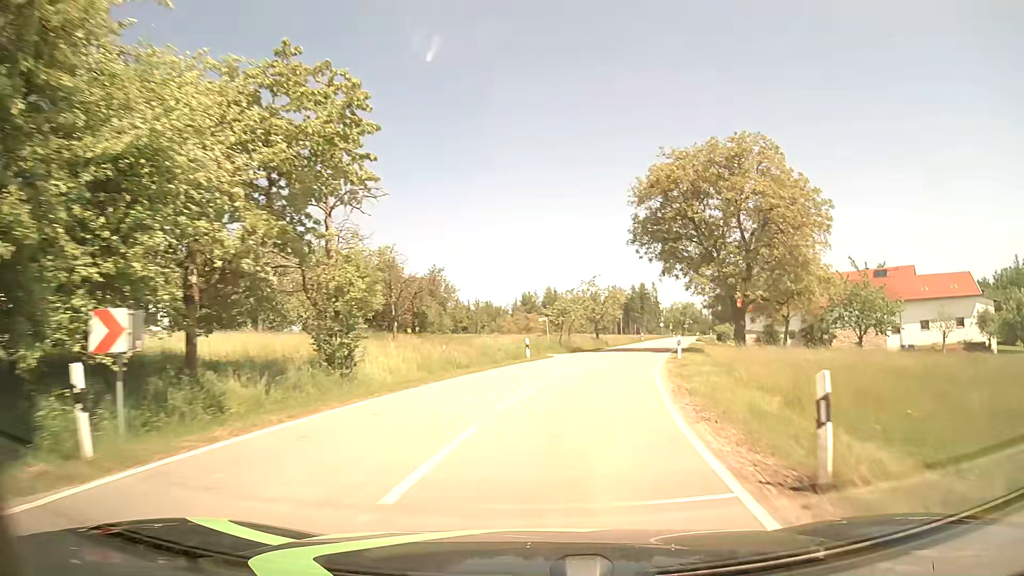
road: tertiary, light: Day
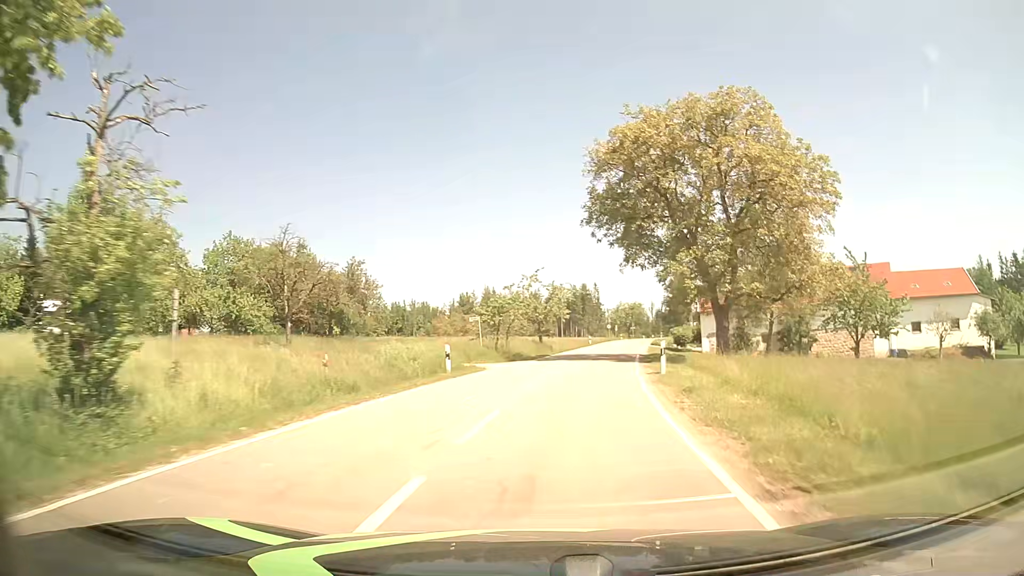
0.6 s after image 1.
(+0.4, +9.0) m; +5°
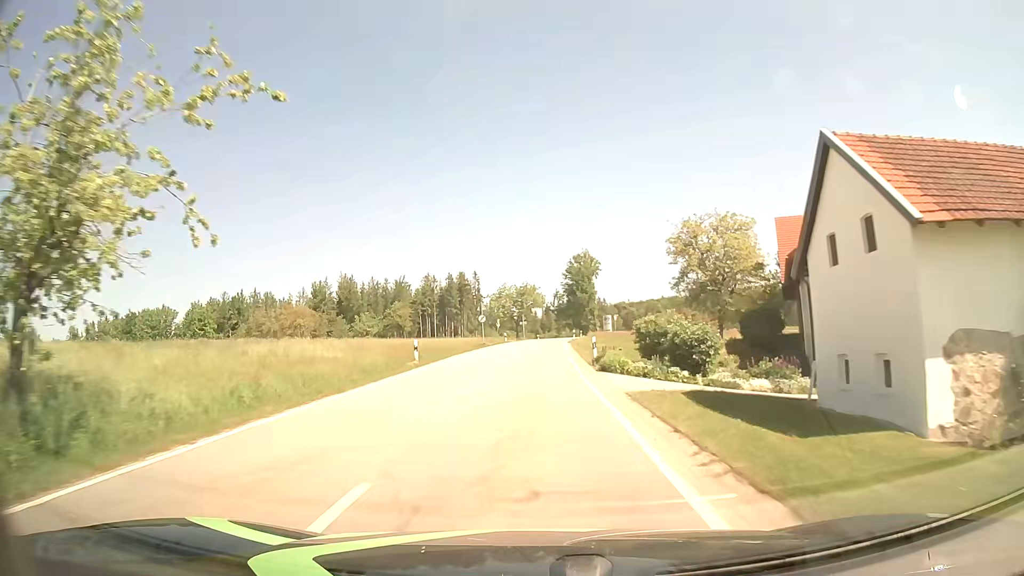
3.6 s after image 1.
(+6.3, +47.8) m; +10°
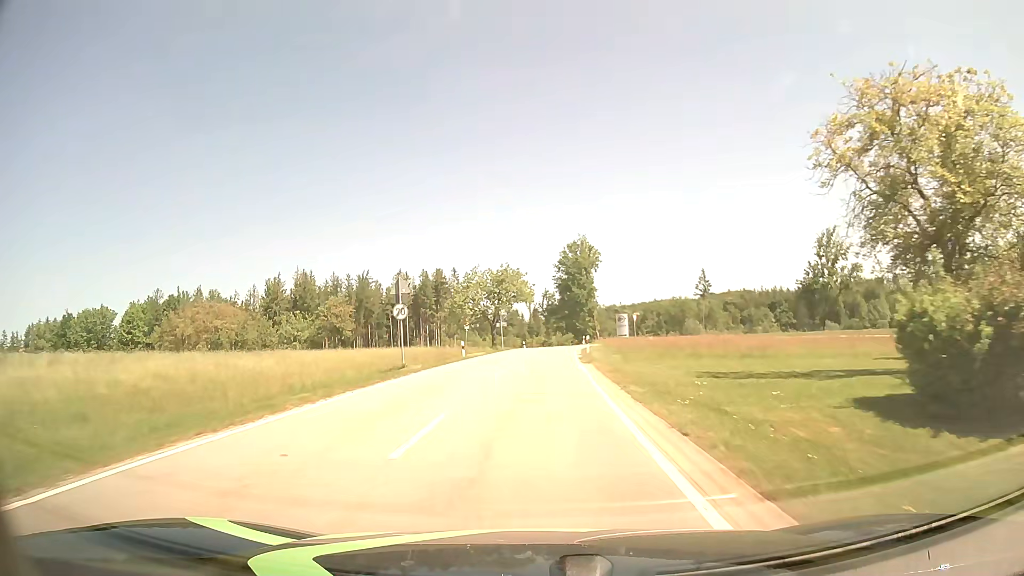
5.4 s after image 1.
(+0.2, +30.7) m; +1°
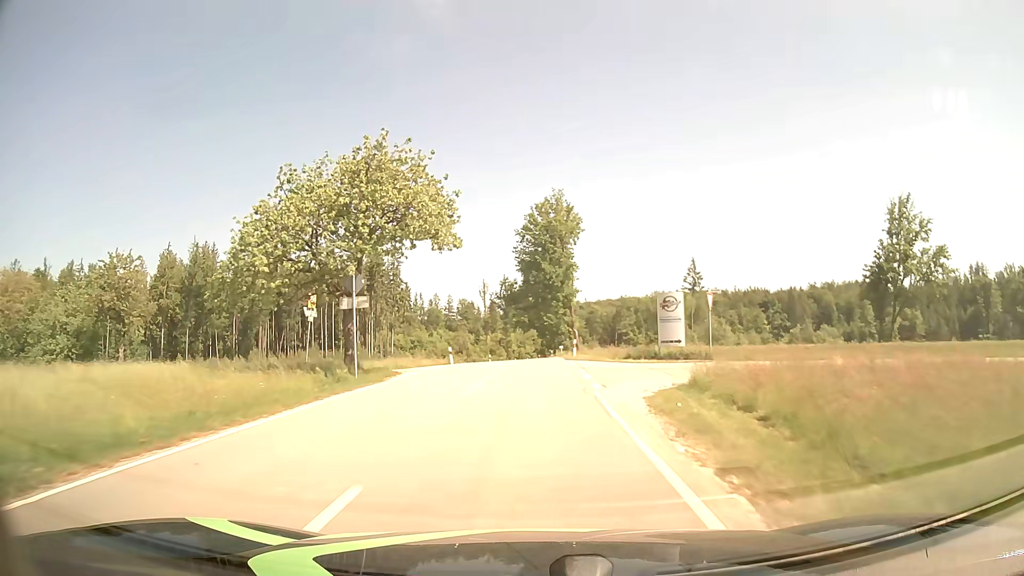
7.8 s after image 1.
(+1.1, +41.7) m; +3°
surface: asphalt
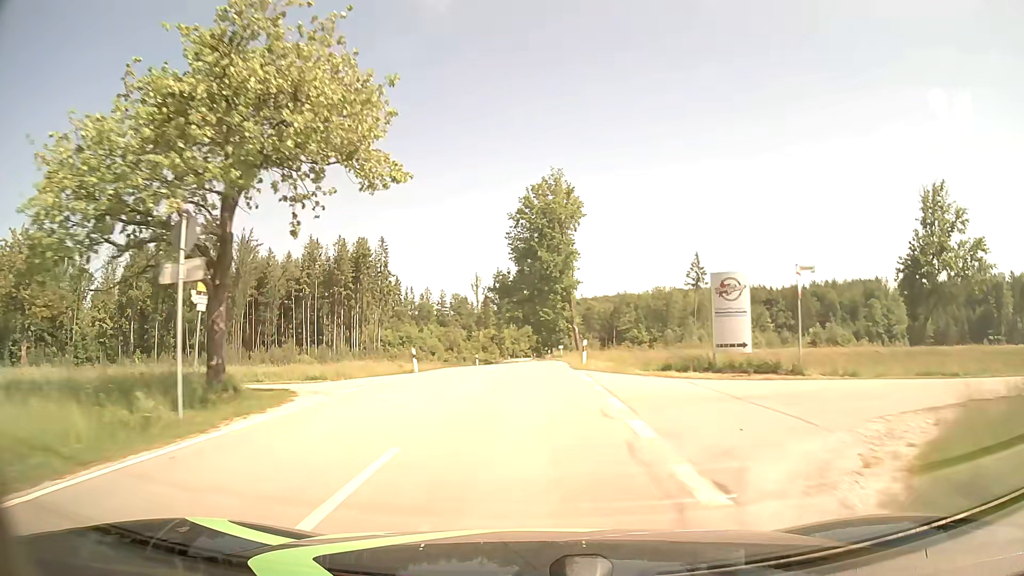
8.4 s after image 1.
(0.0, +10.5) m; +1°
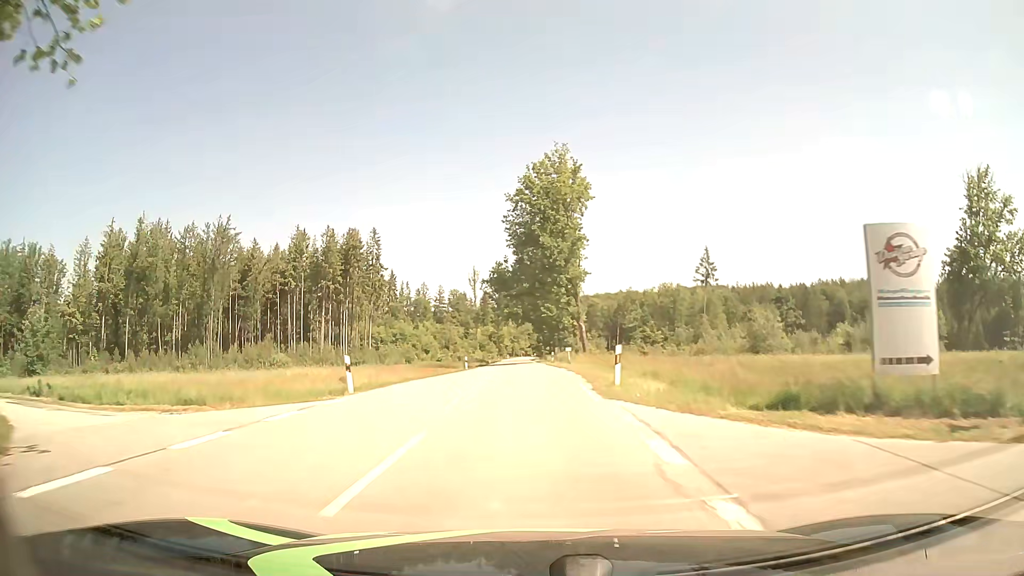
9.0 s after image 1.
(0.0, +10.6) m; 0°
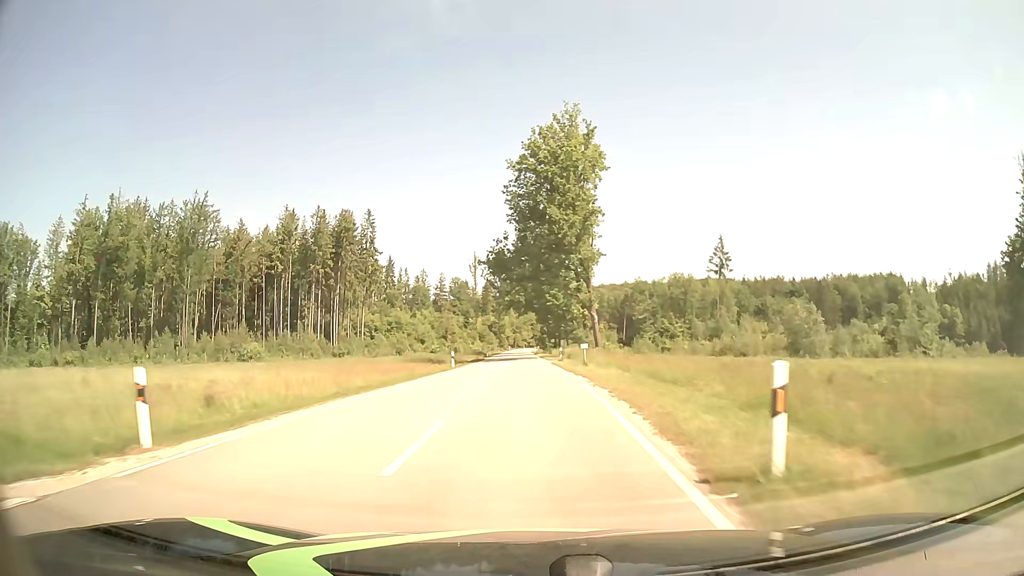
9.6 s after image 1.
(0.0, +10.7) m; 0°
(0, +10) (0, +20) (0, +30) (0, +40) (-1, +50) (-1, +60) (-1, +70) (-1, +80) (-2, +90) (-2, +100) m
